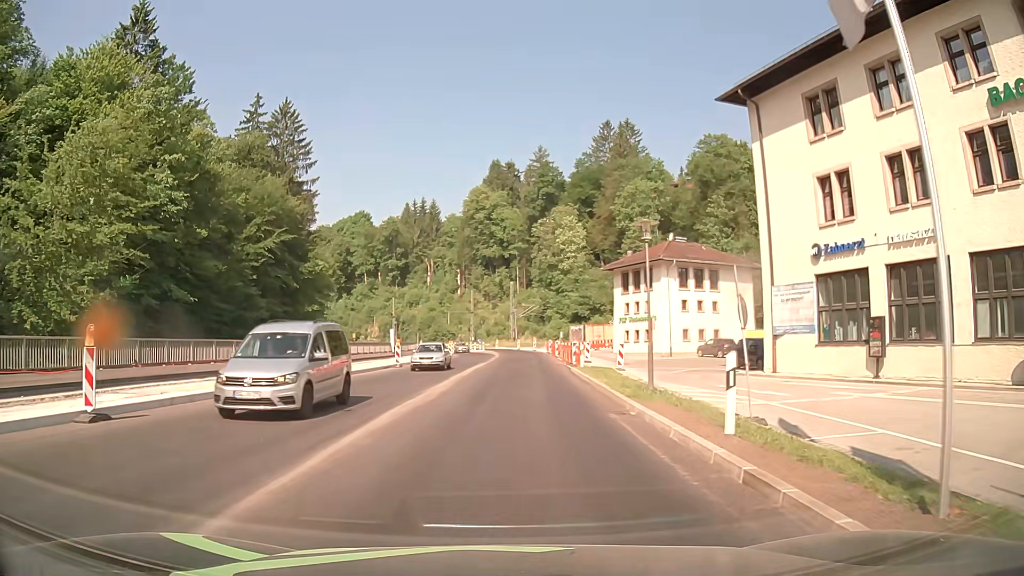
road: primary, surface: asphalt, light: Day
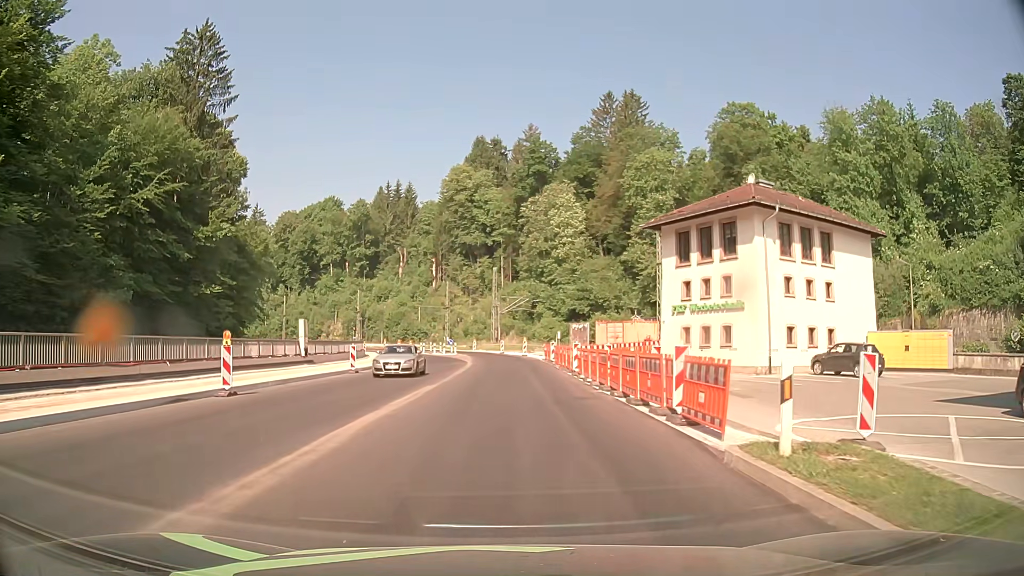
(+0.5, +23.9) m; +2°
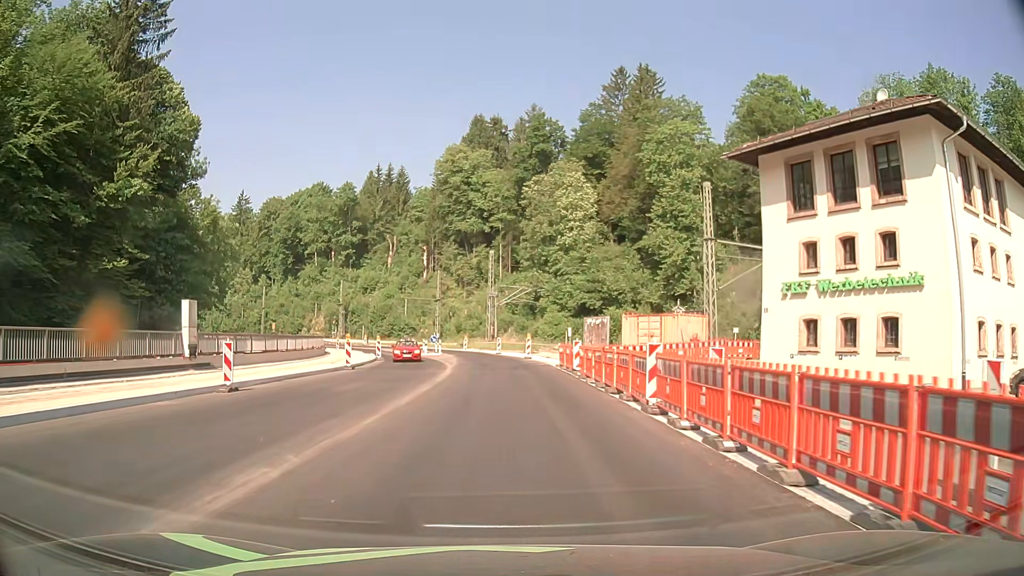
(+0.1, +14.7) m; +1°
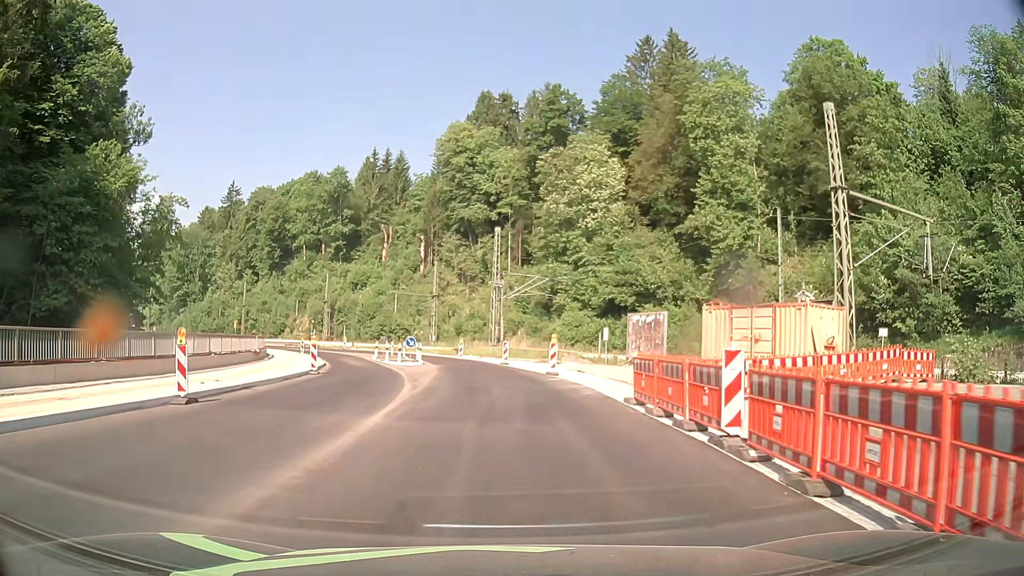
(0.0, +17.7) m; -1°
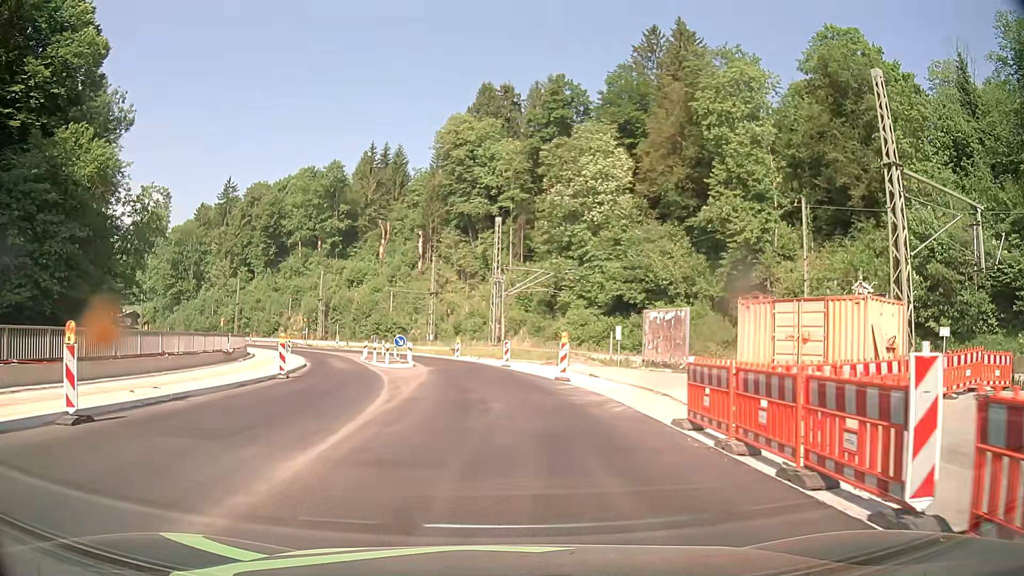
(0.0, +4.5) m; 0°
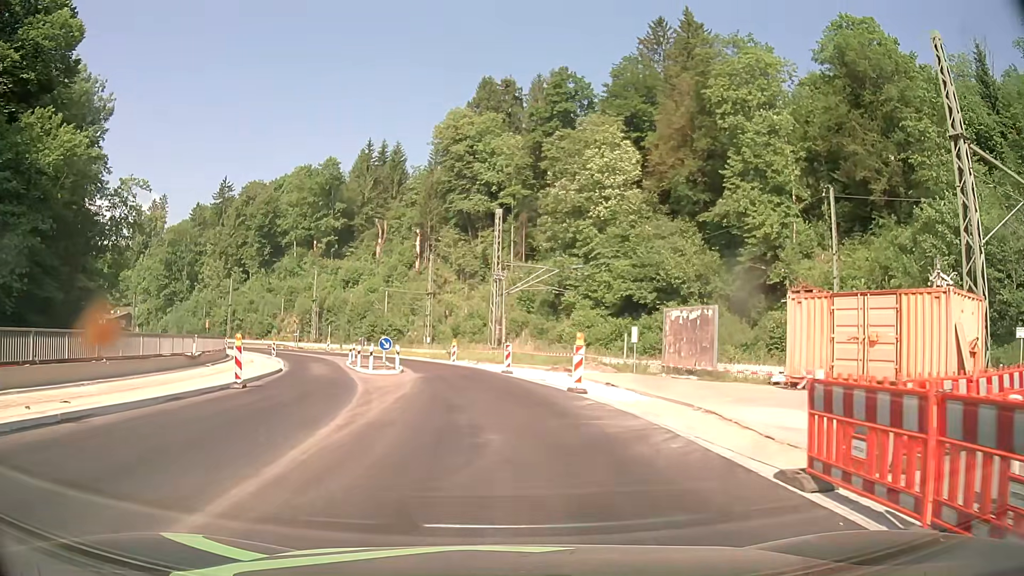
(0.0, +4.5) m; 0°
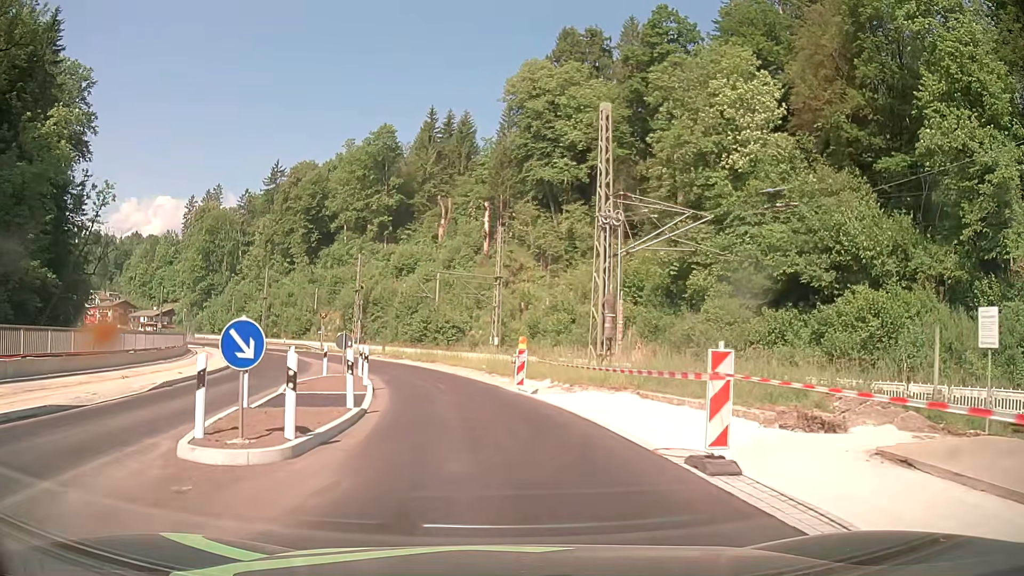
(-0.9, +22.8) m; -7°
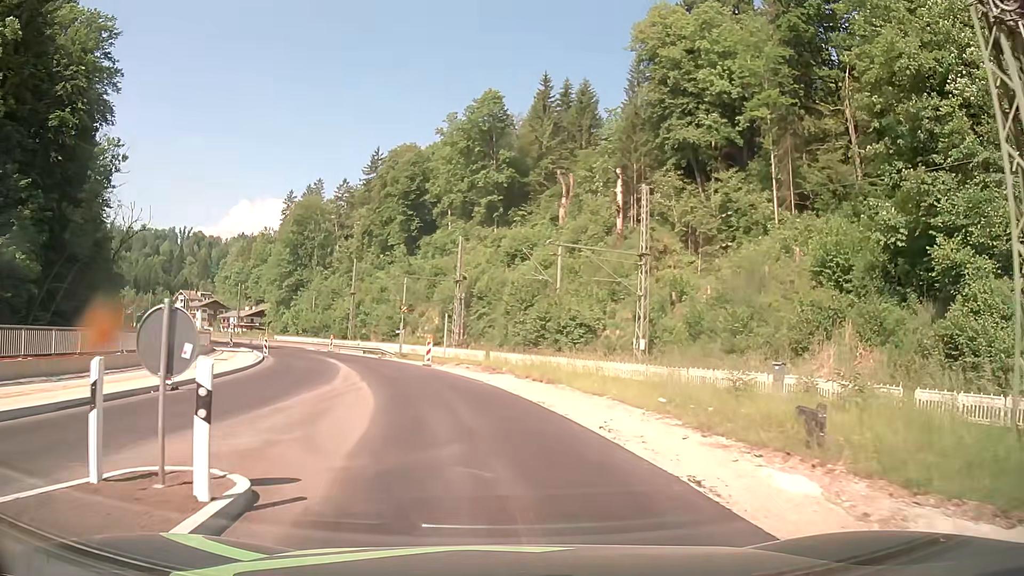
(-1.5, +18.4) m; -10°
(-1, +10) (-2, +20) (-4, +30) (-7, +39) (-11, +48) (-15, +58) (-20, +66) (-25, +75) (-31, +83) (-37, +91) m
